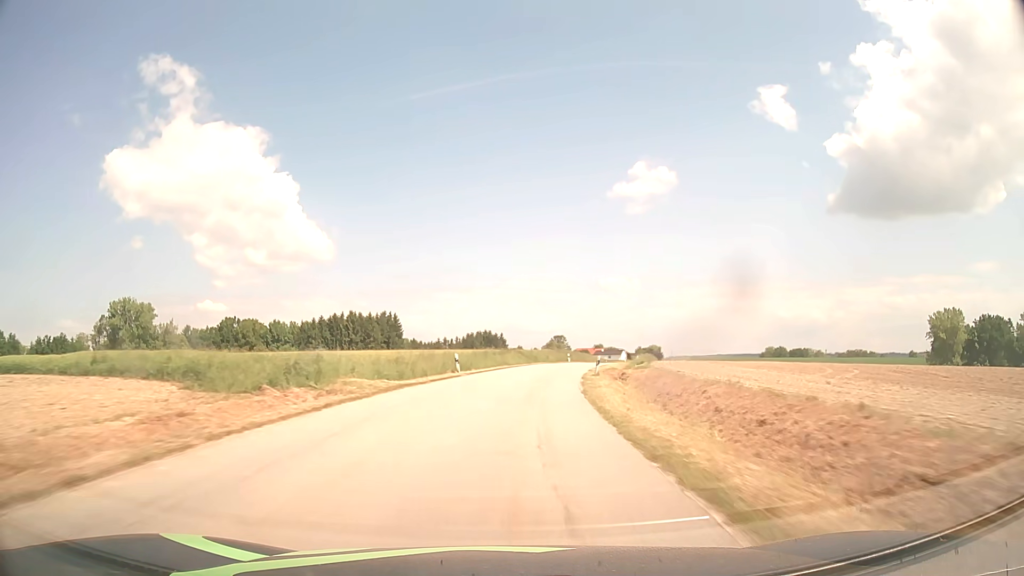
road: tertiary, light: Day
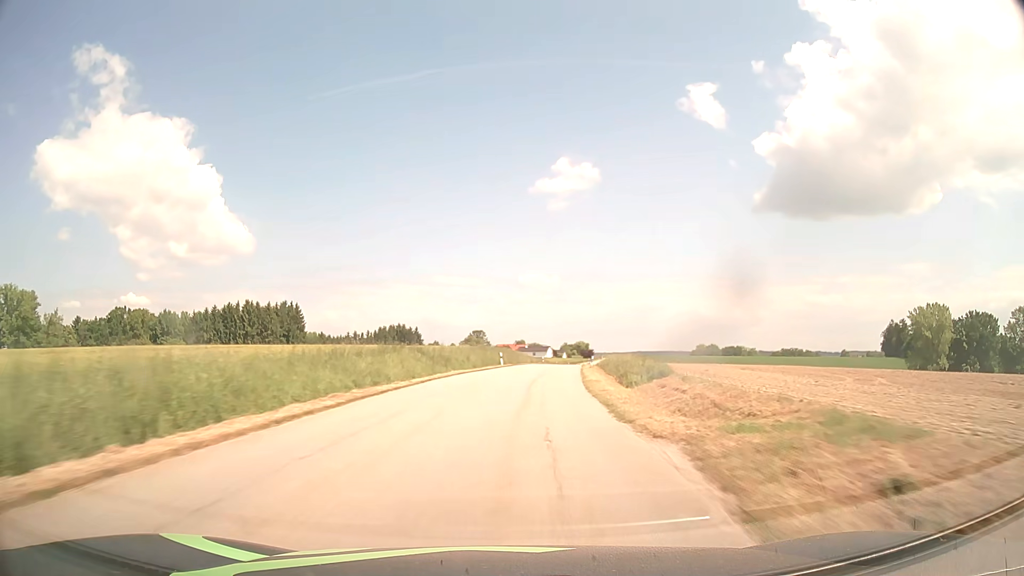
(+1.8, +30.7) m; +7°
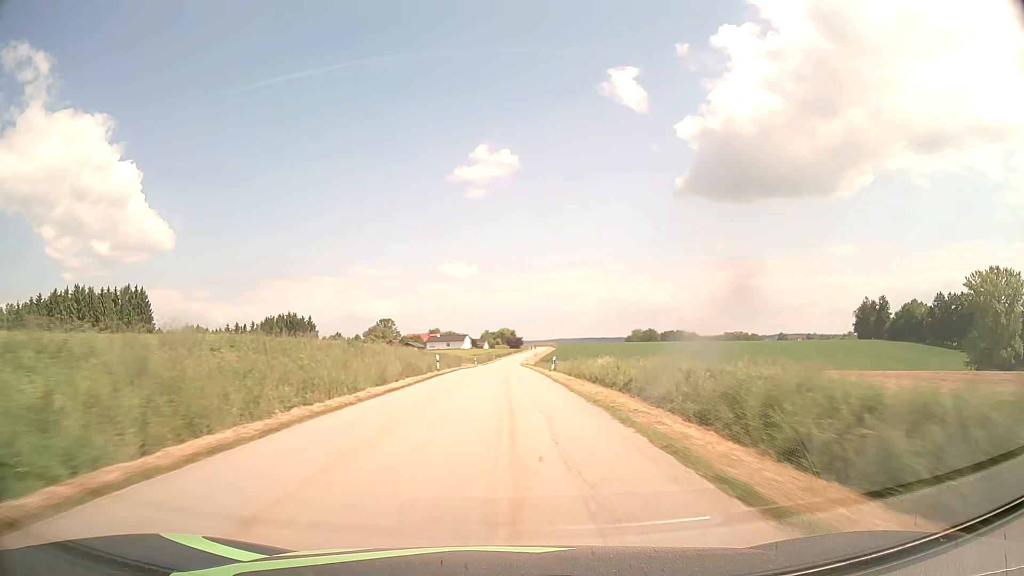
(+5.4, +61.8) m; +7°
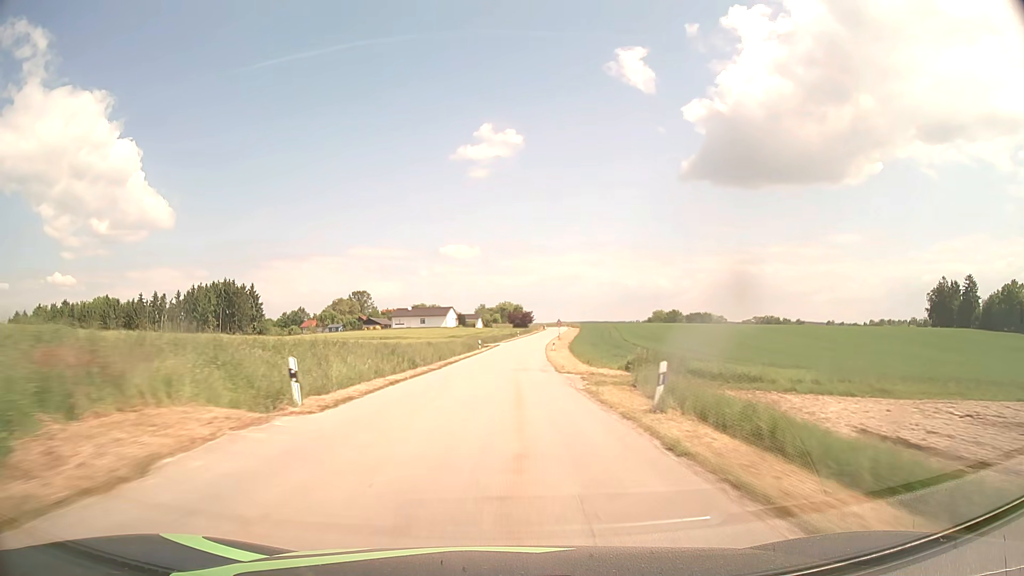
(-0.1, +77.7) m; 0°
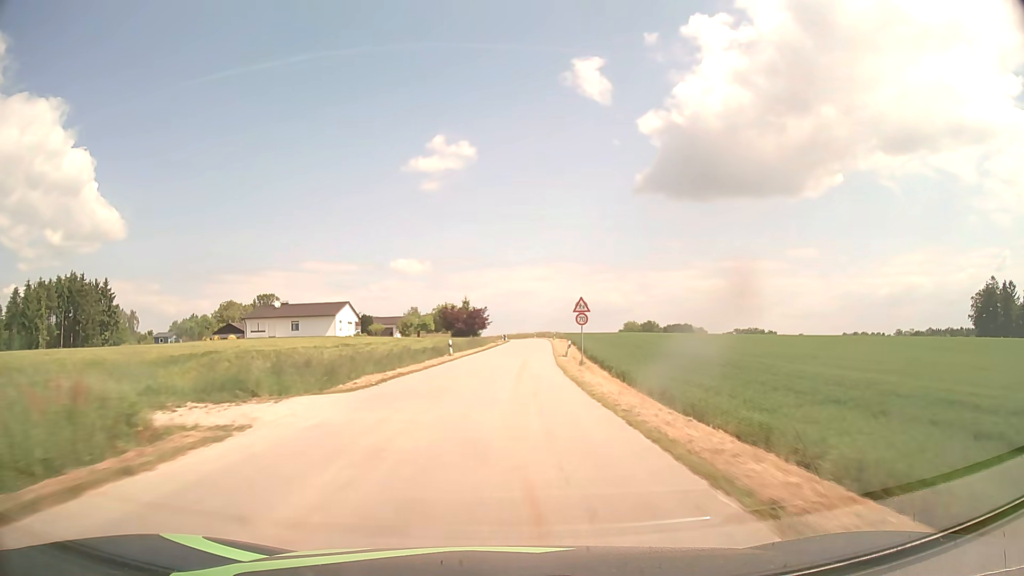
(+2.3, +72.0) m; +4°
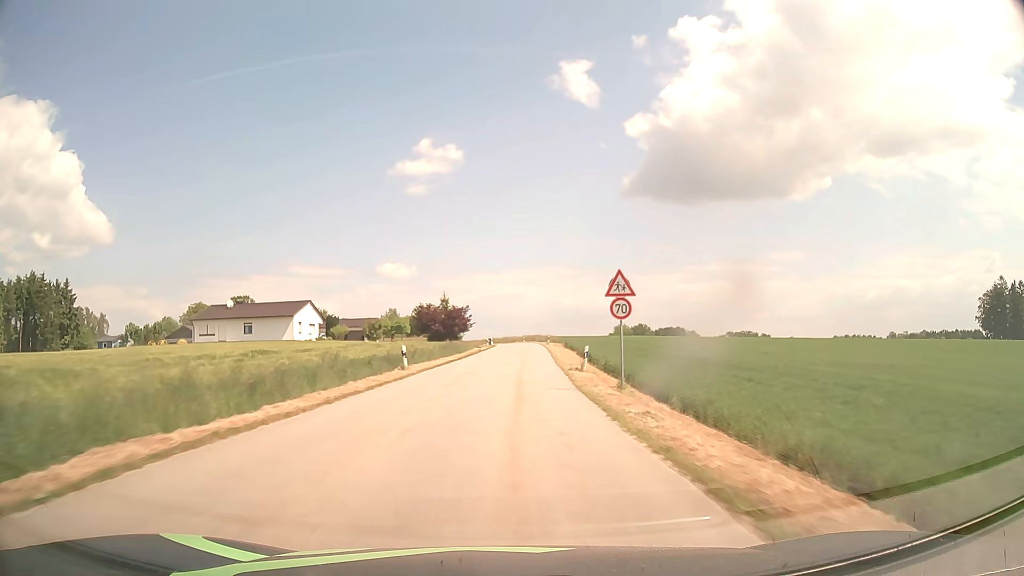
(+0.1, +13.5) m; +1°
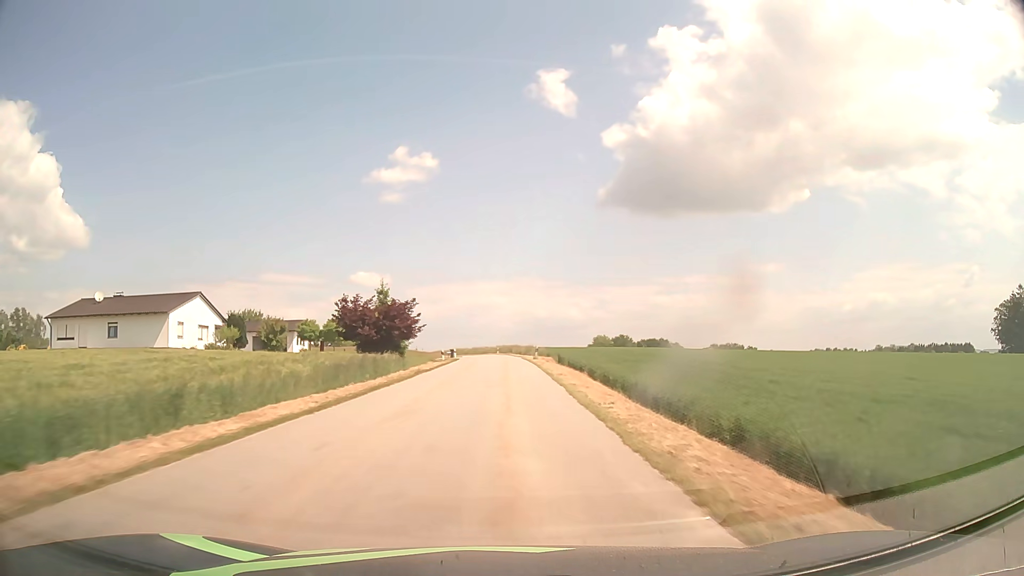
(+0.4, +26.1) m; +2°
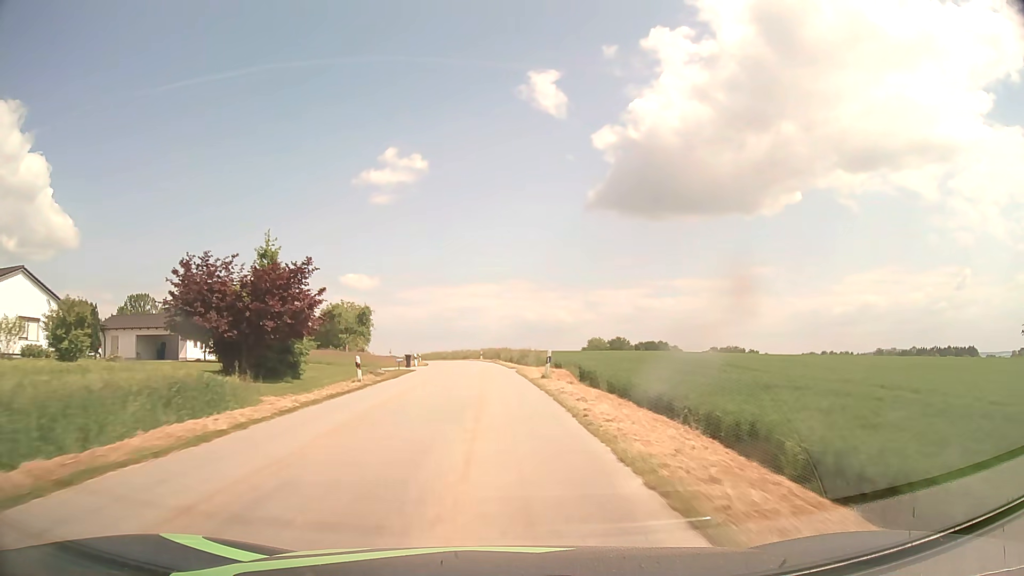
(+0.3, +24.9) m; +1°
(0, +10) (0, +20) (-1, +30) (-1, +40) (-2, +50) (-3, +60) (-4, +70) (-6, +80) (-8, +89) (-11, +99) m
